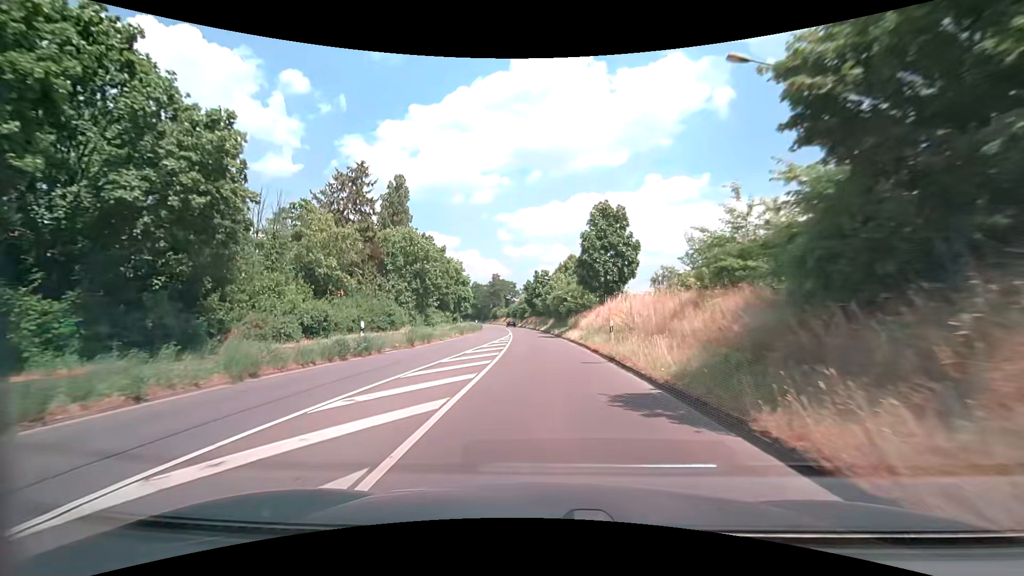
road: secondary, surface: asphalt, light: Day
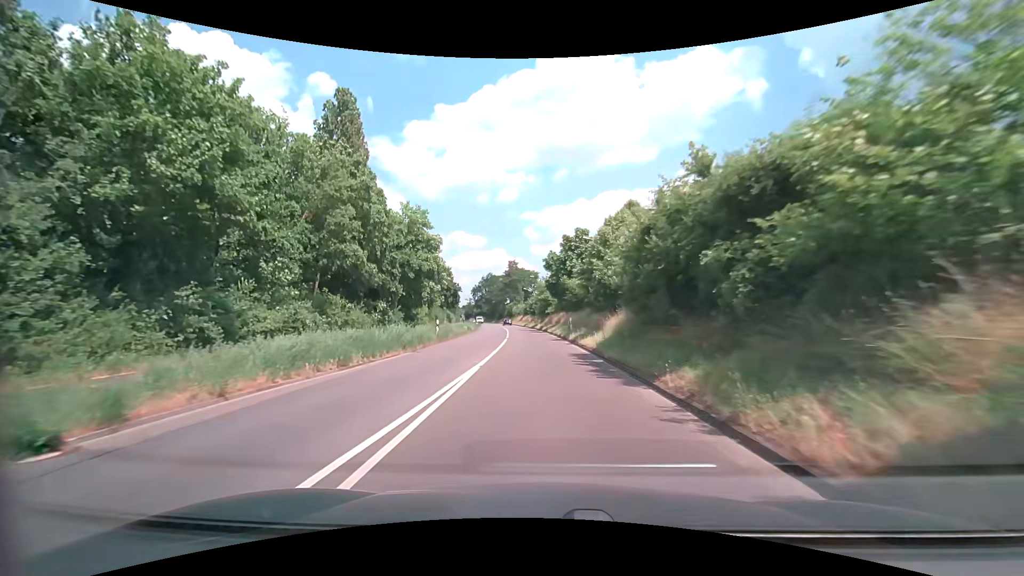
(-0.7, +39.4) m; -3°
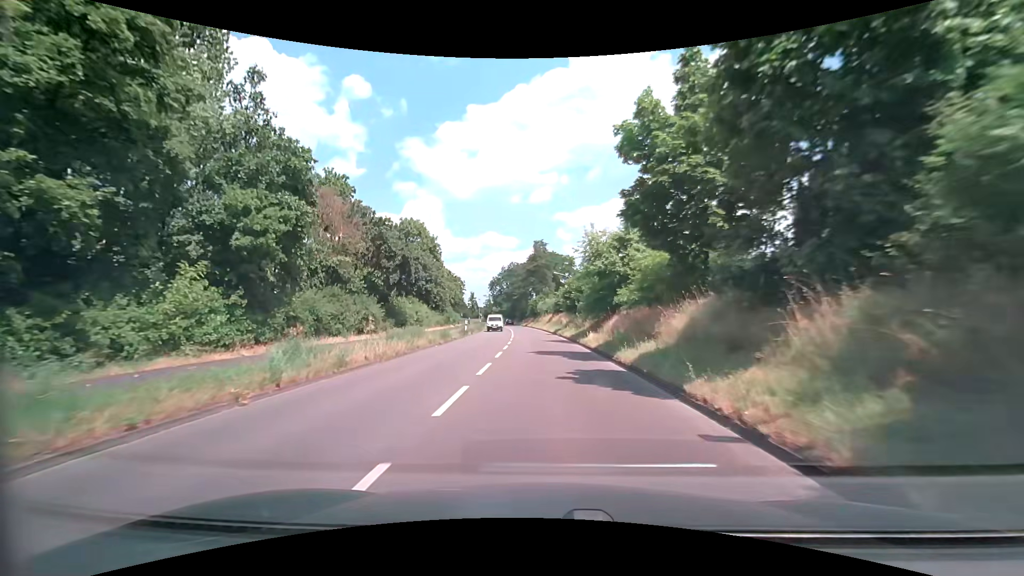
(-1.3, +40.2) m; -4°
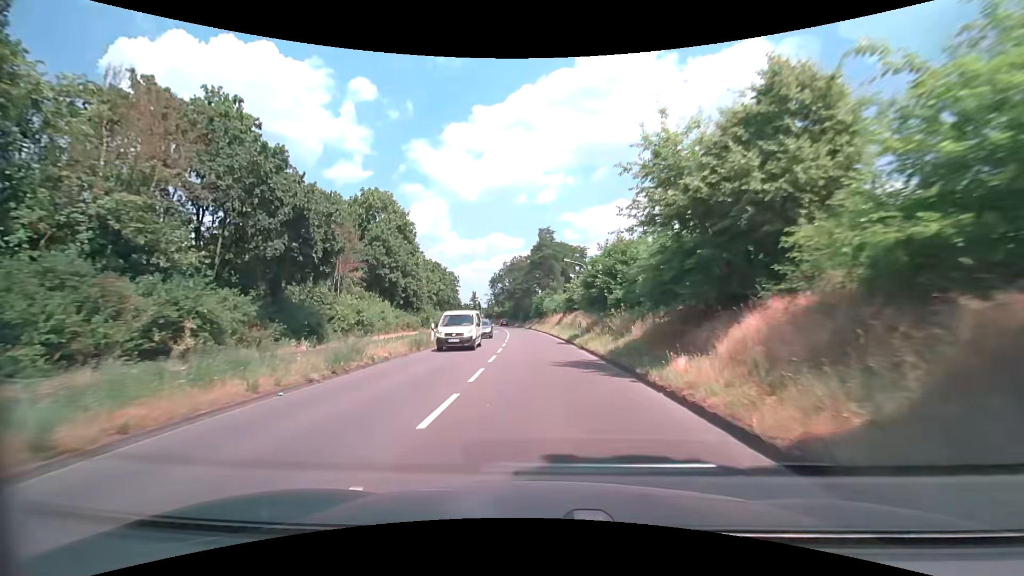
(-0.1, +16.3) m; -1°
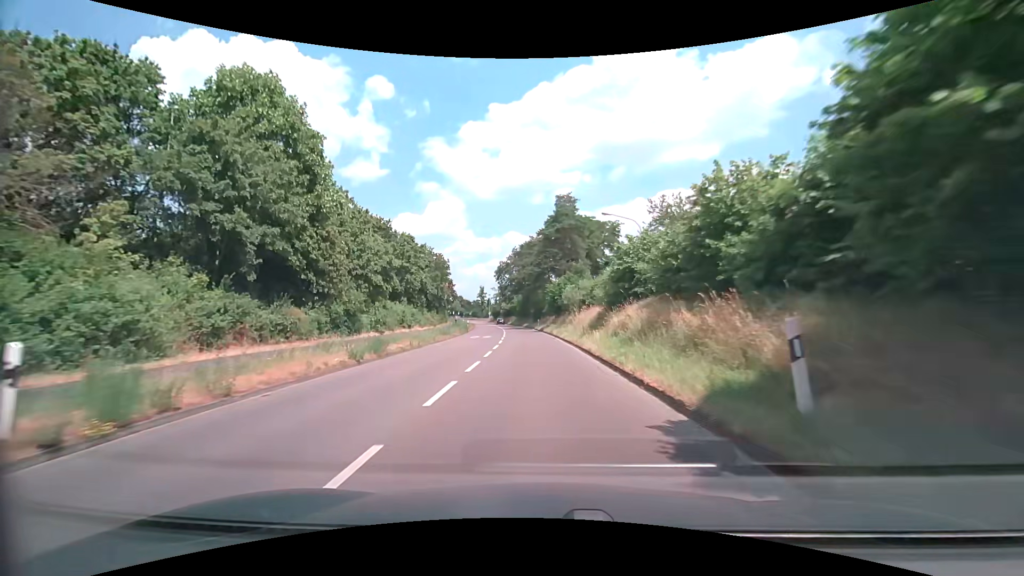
(-0.2, +24.6) m; -1°
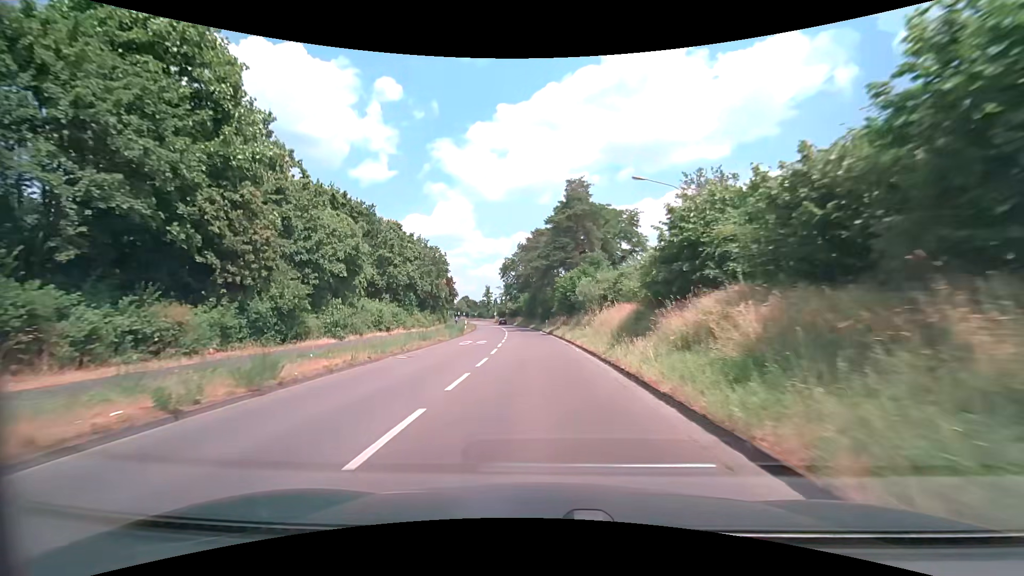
(-0.1, +8.2) m; -1°
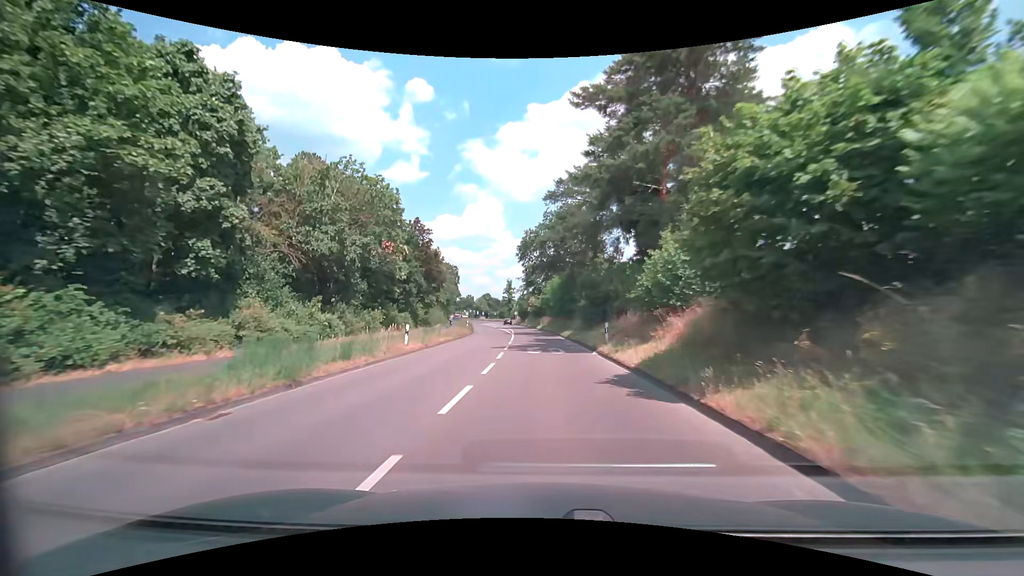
(-1.1, +33.1) m; -3°
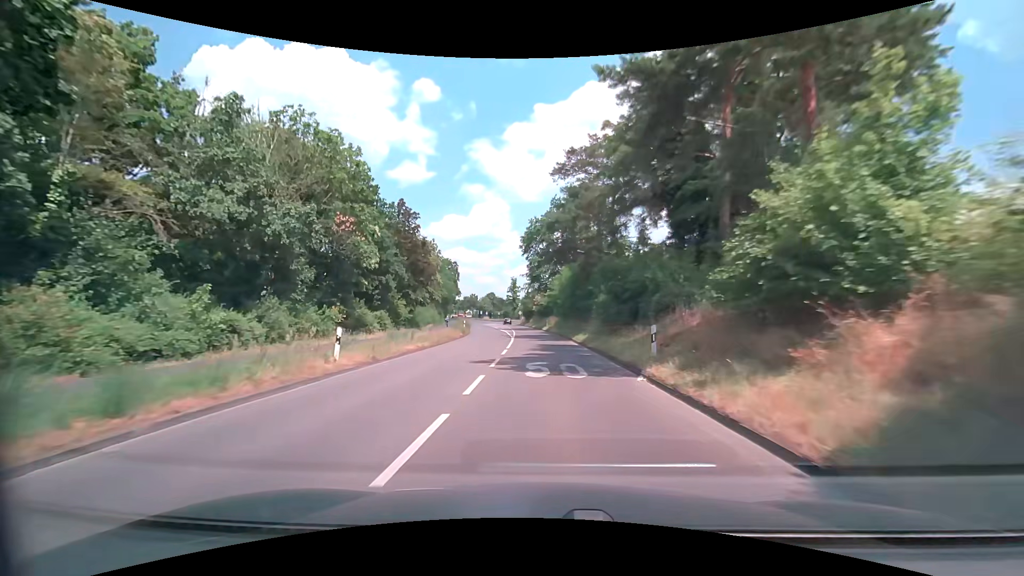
(-0.1, +8.3) m; -1°
(0, +10) (0, +20) (-1, +30) (-1, +40) (-1, +50) (-2, +60) (-3, +70) (-4, +80) (-5, +90) (-6, +100) m
